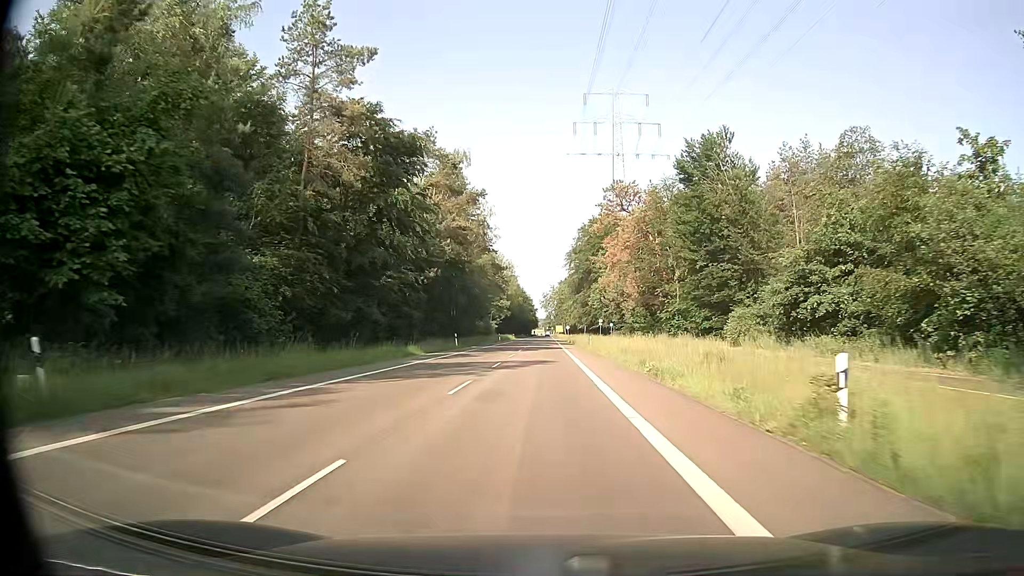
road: secondary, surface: asphalt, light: Day
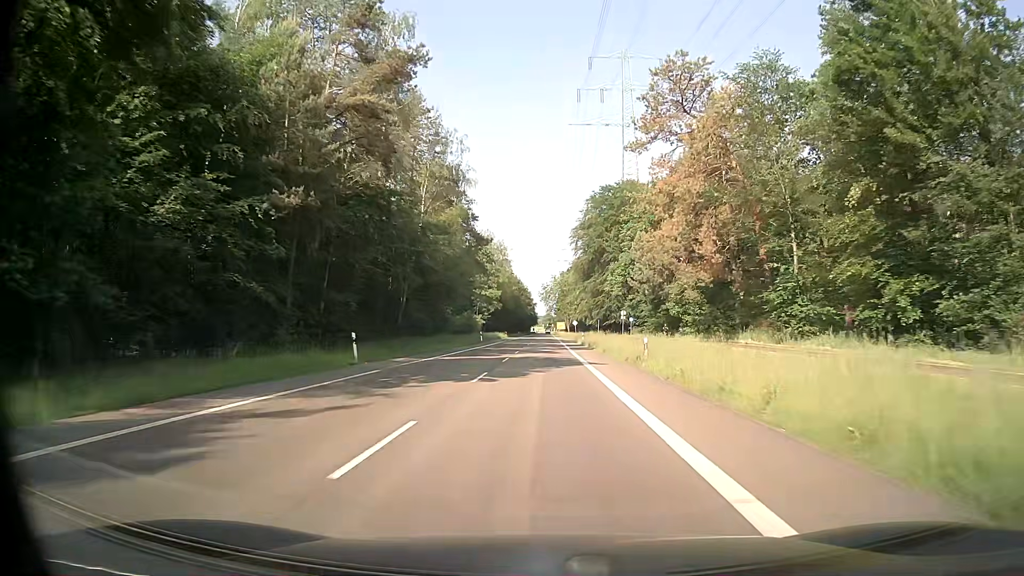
(+0.1, +31.4) m; 0°
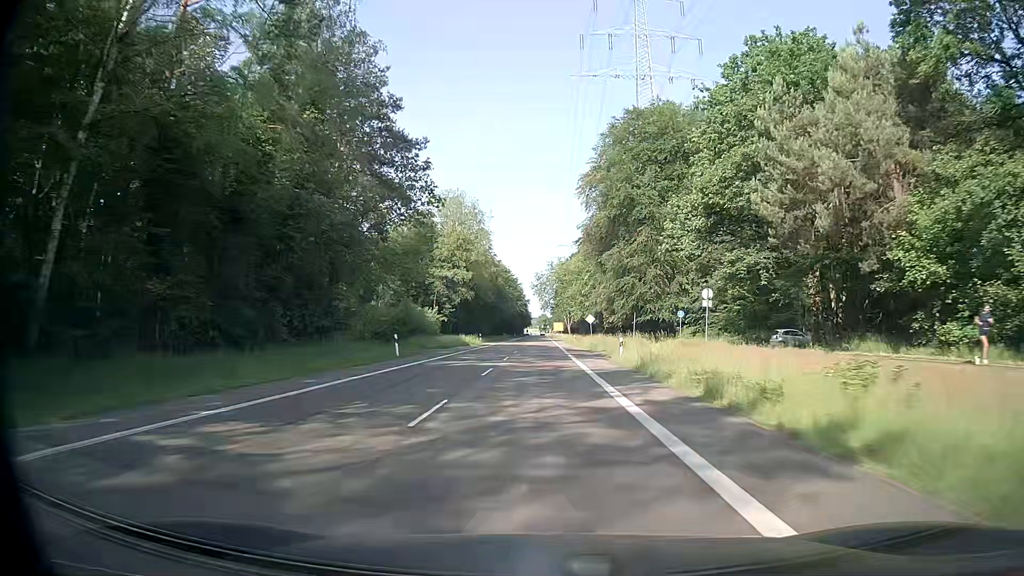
(0.0, +42.2) m; +1°
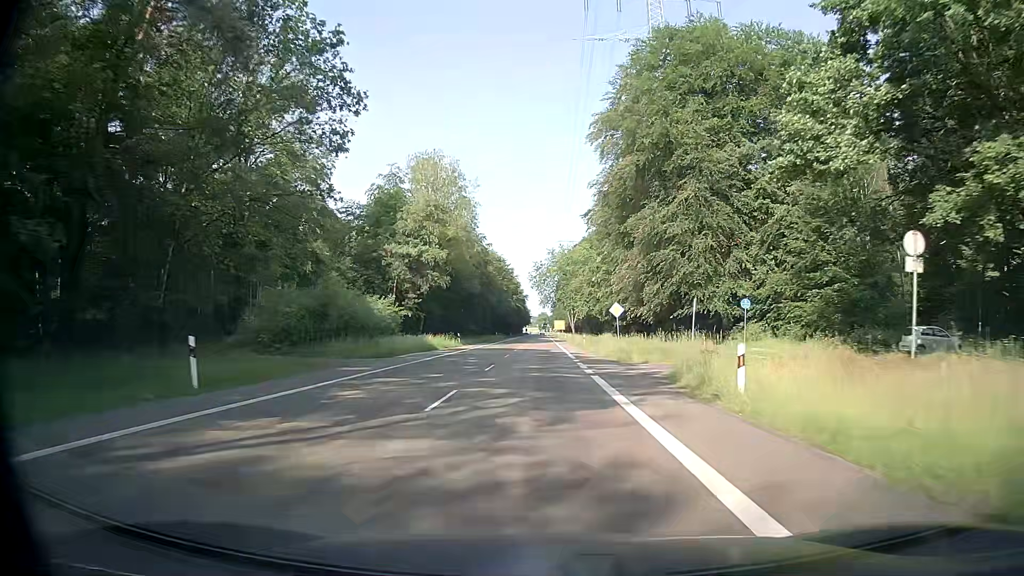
(-0.2, +21.1) m; 0°
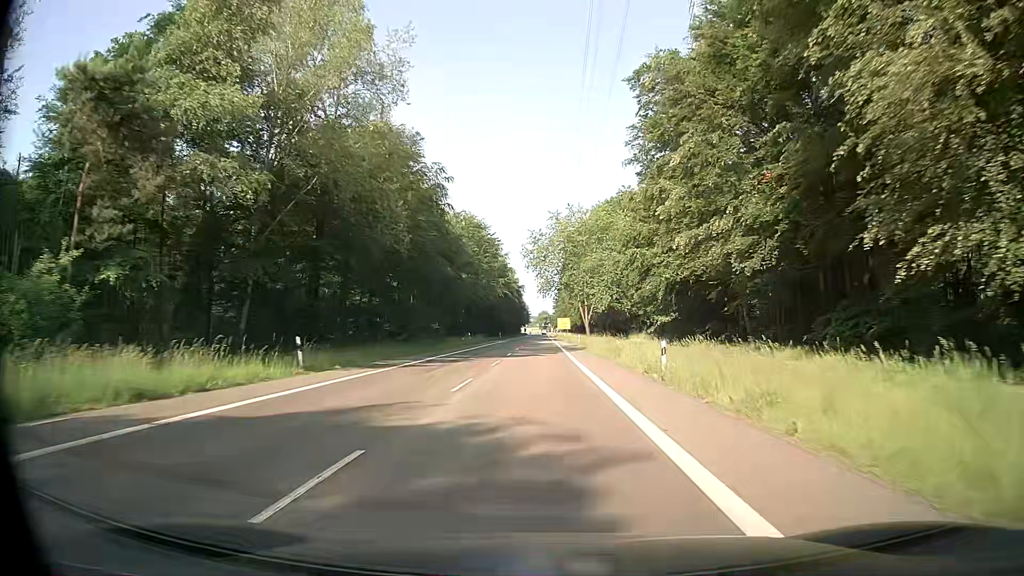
(-0.2, +41.8) m; -1°
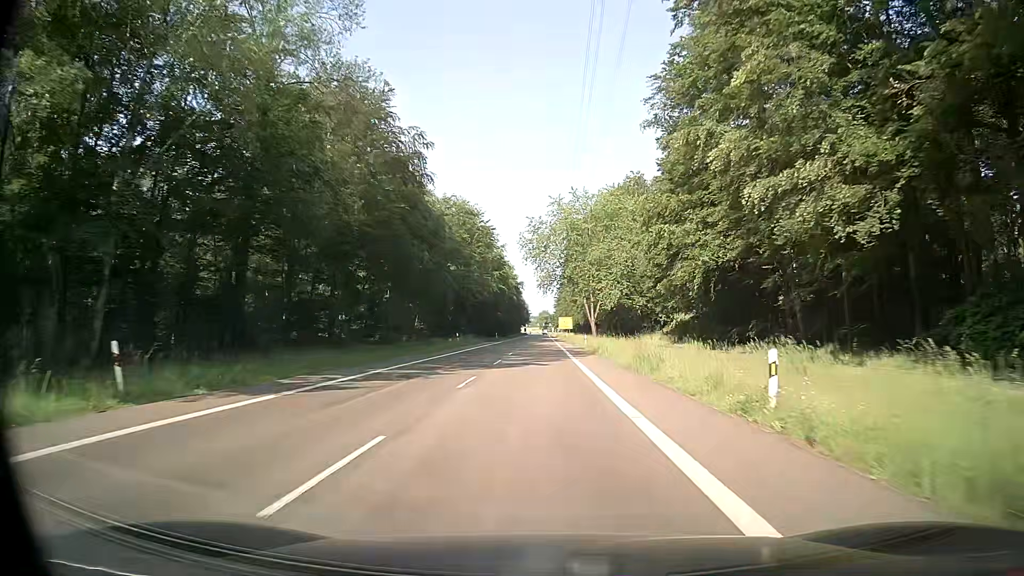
(+0.1, +10.3) m; +1°
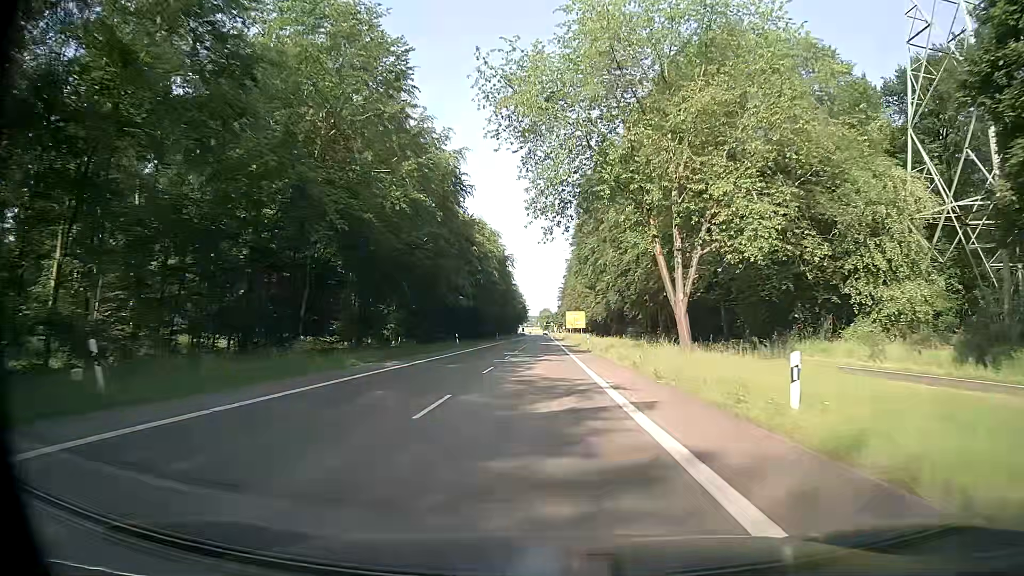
(-0.5, +51.4) m; 0°
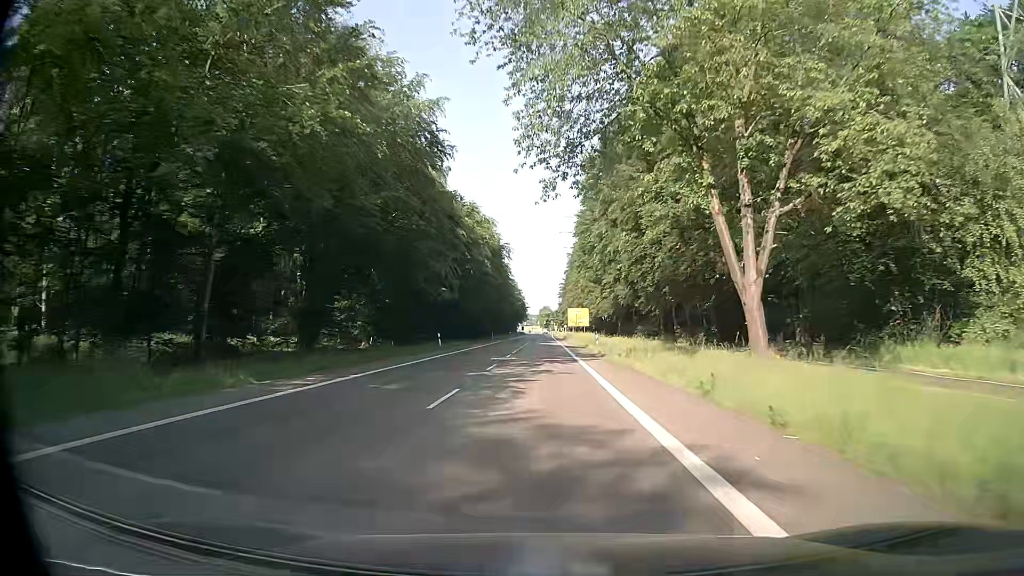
(0.0, +10.2) m; 0°
(0, +10) (0, +20) (0, +30) (0, +40) (0, +50) (0, +60) (0, +70) (0, +80) (0, +90) (-1, +100) m
